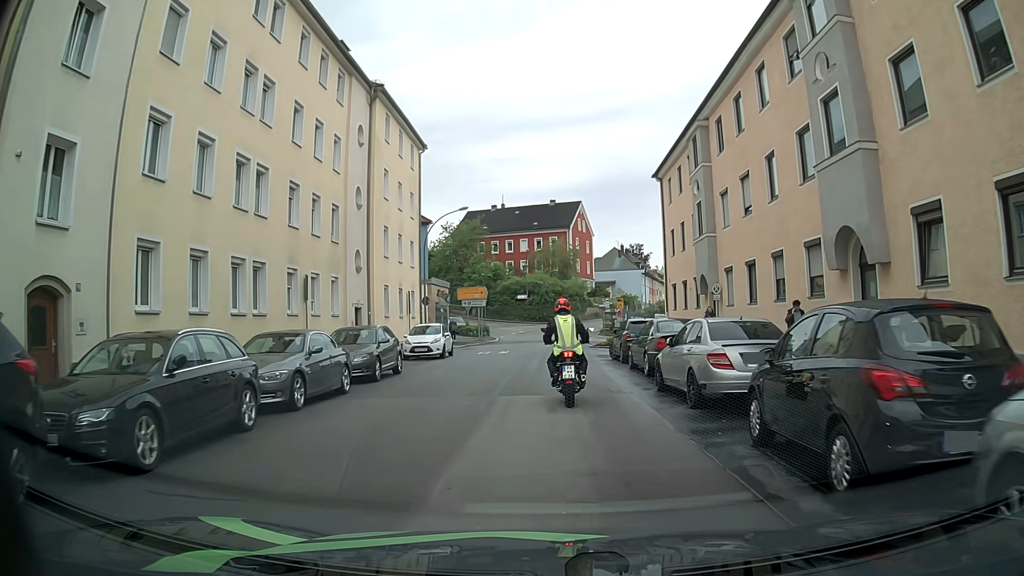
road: tertiary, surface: asphalt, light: Day
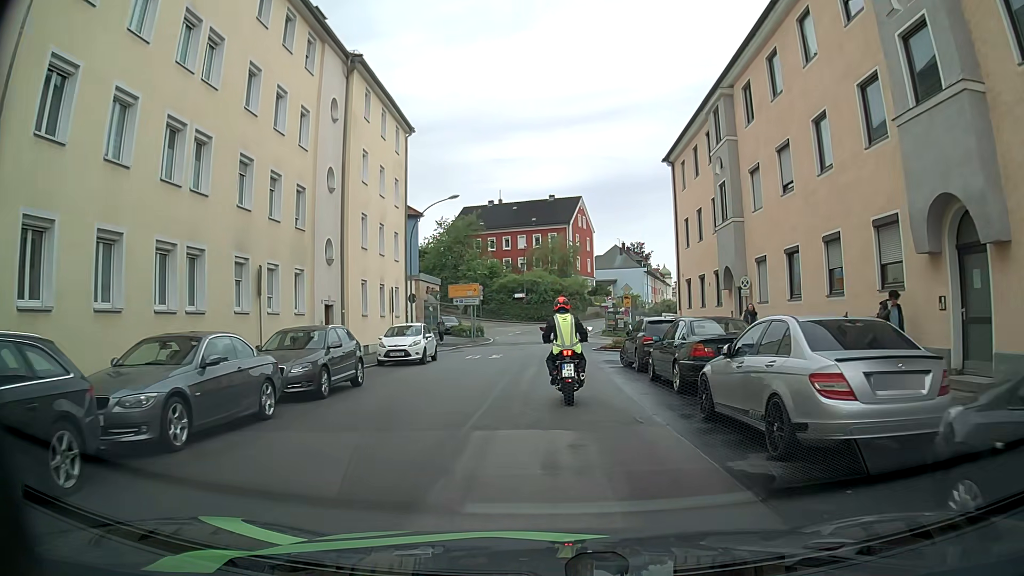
(0.0, +4.1) m; +2°
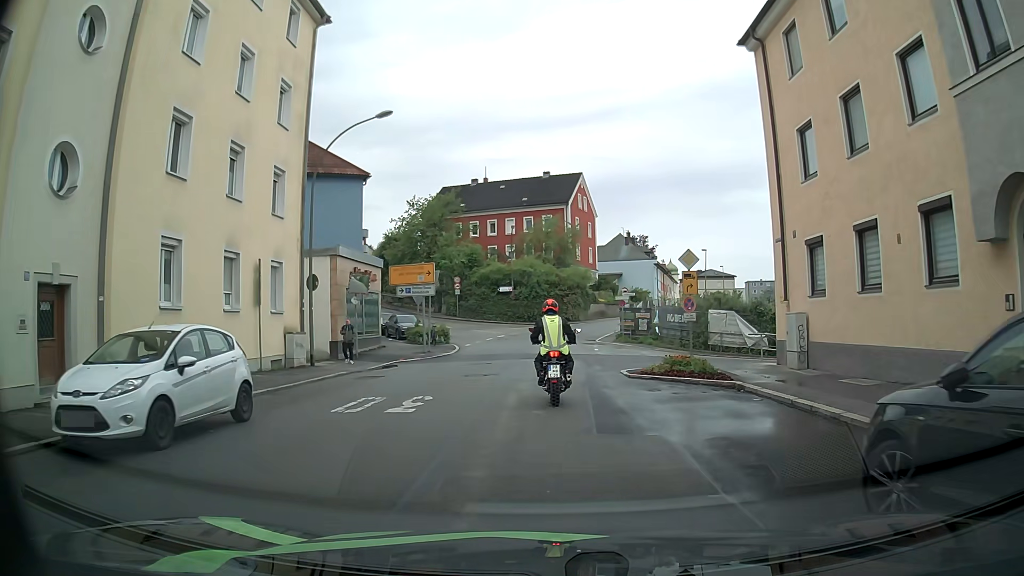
(-0.4, +16.5) m; -1°
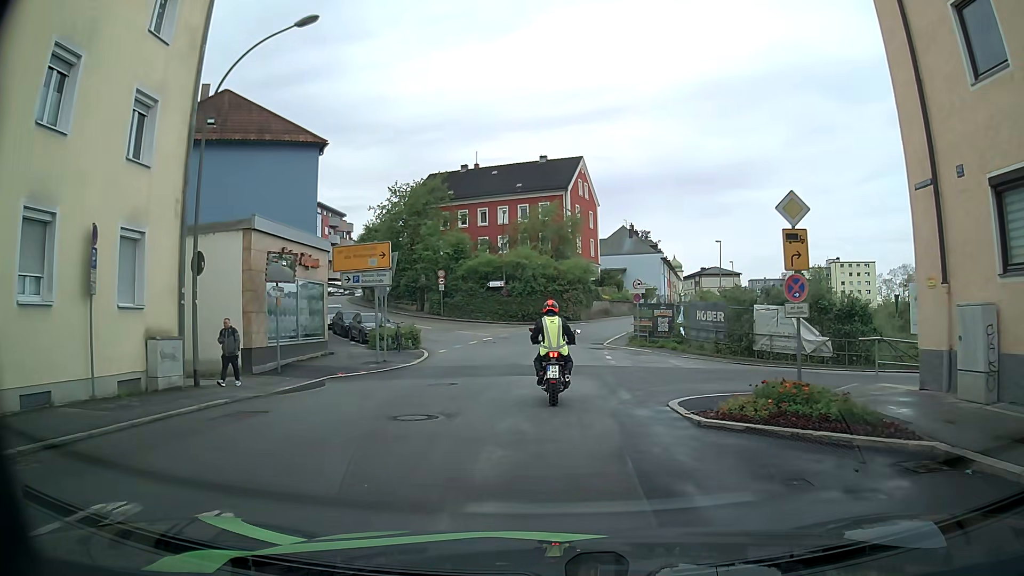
(0.0, +8.2) m; +1°
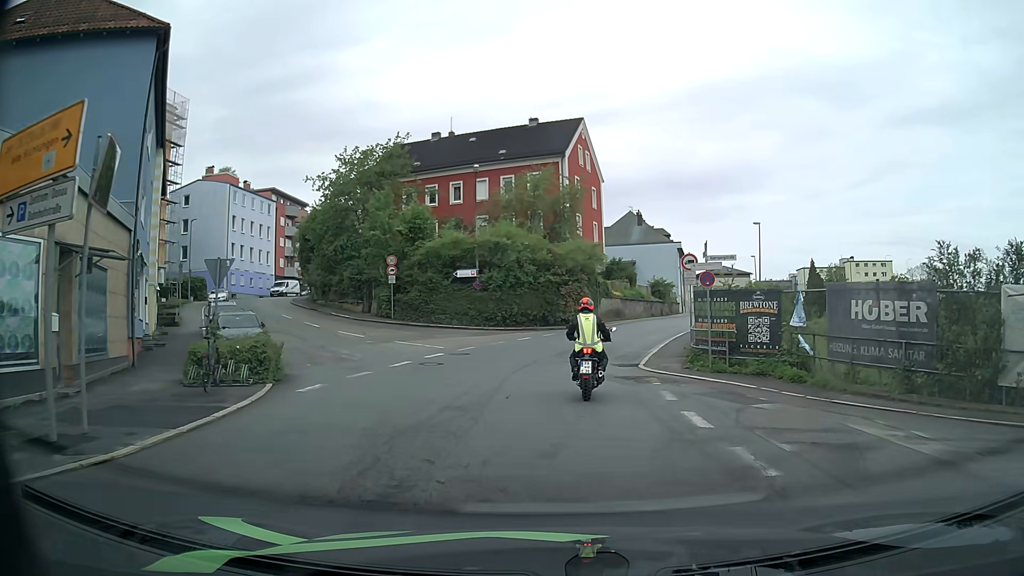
(-0.1, +16.1) m; 0°
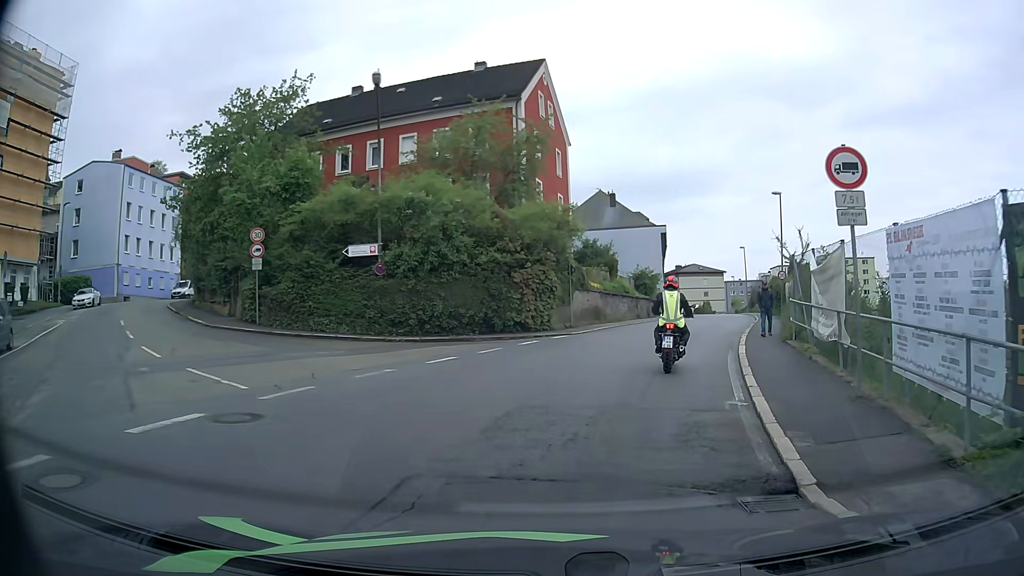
(+0.2, +14.9) m; +4°
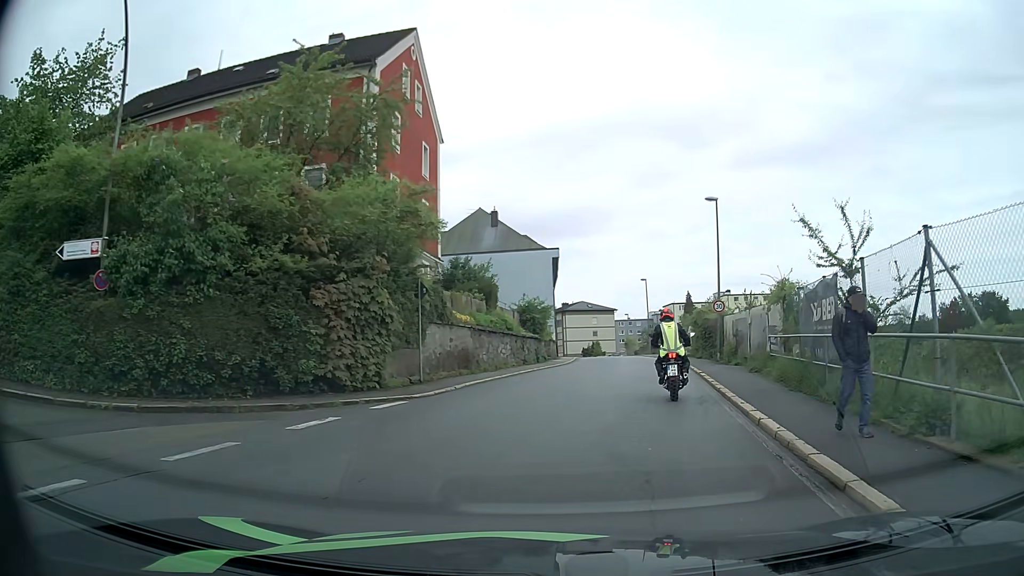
(+0.9, +10.9) m; +10°
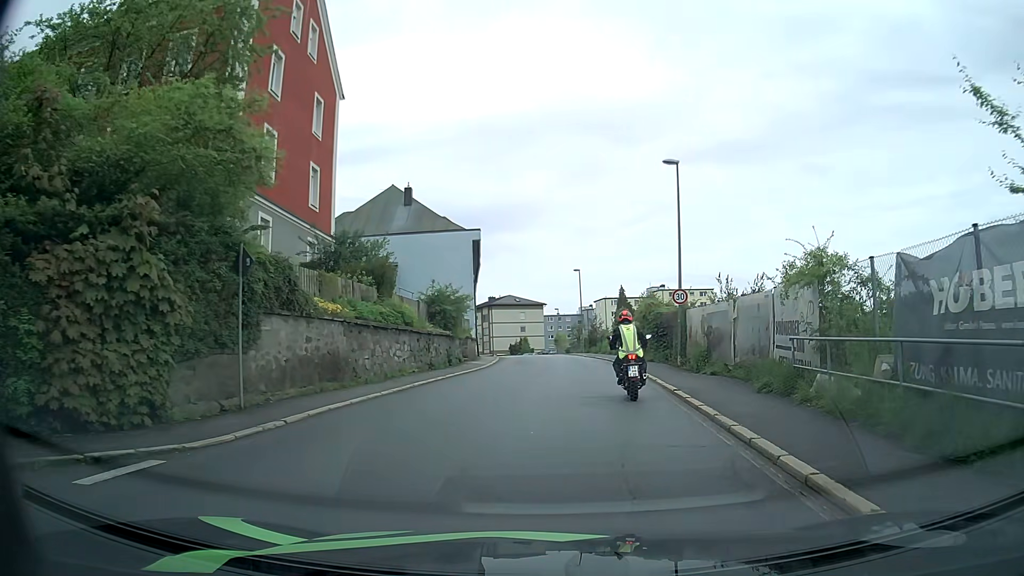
(+0.4, +7.0) m; +6°
(0, +10) (+1, +20) (+1, +30) (+1, +40) (+1, +50) (0, +60) (0, +70) (-1, +80) (-2, +90) (-4, +100) m
